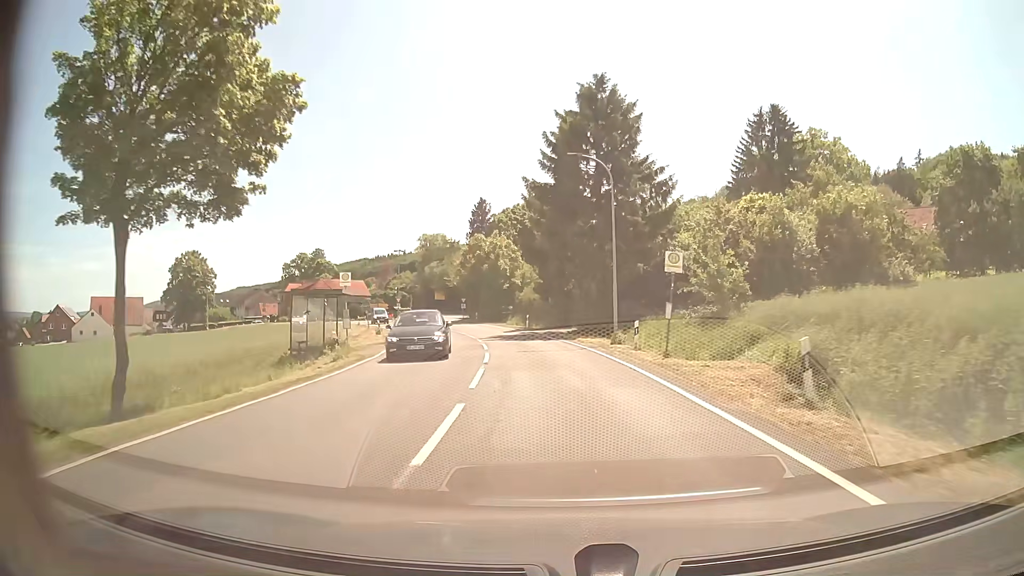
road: tertiary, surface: asphalt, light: Day
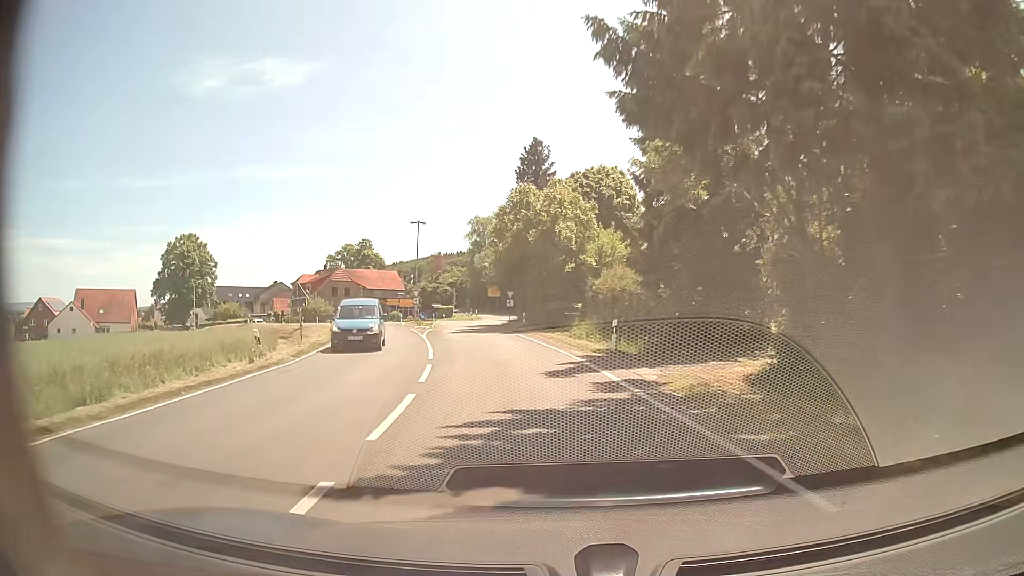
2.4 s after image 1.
(-1.6, +28.6) m; -6°
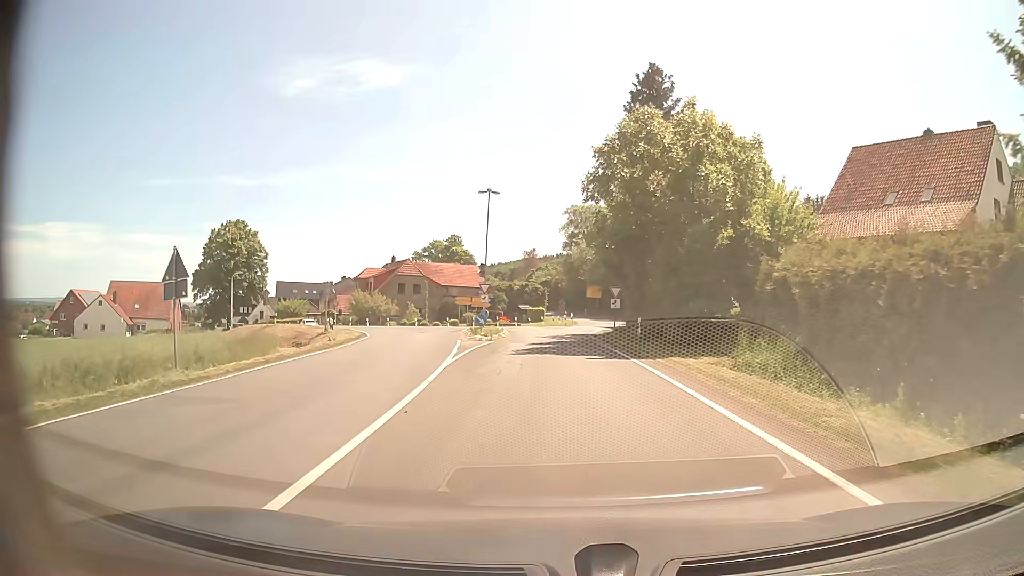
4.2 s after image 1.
(-1.3, +17.1) m; -9°
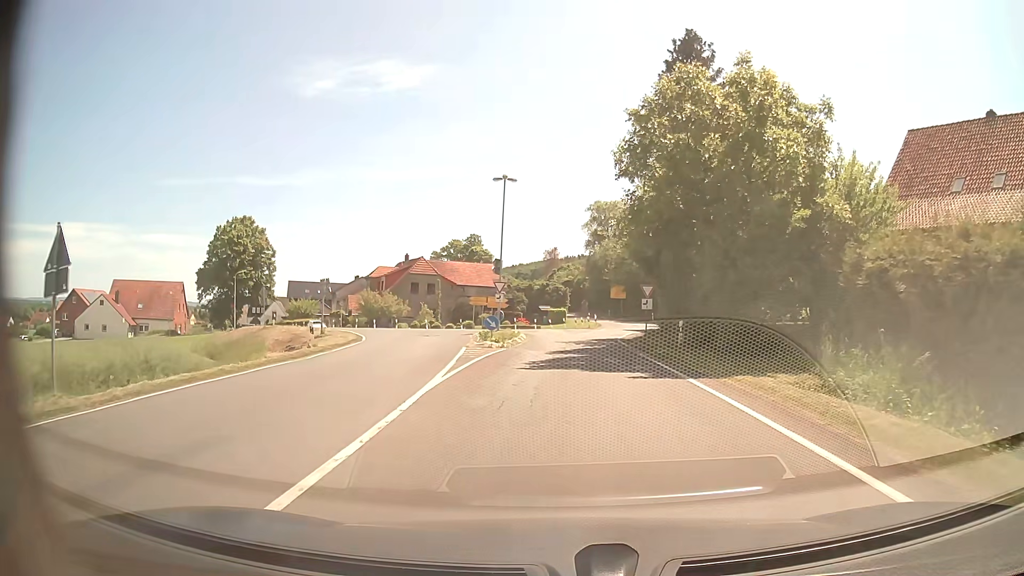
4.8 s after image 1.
(-0.1, +4.9) m; -1°
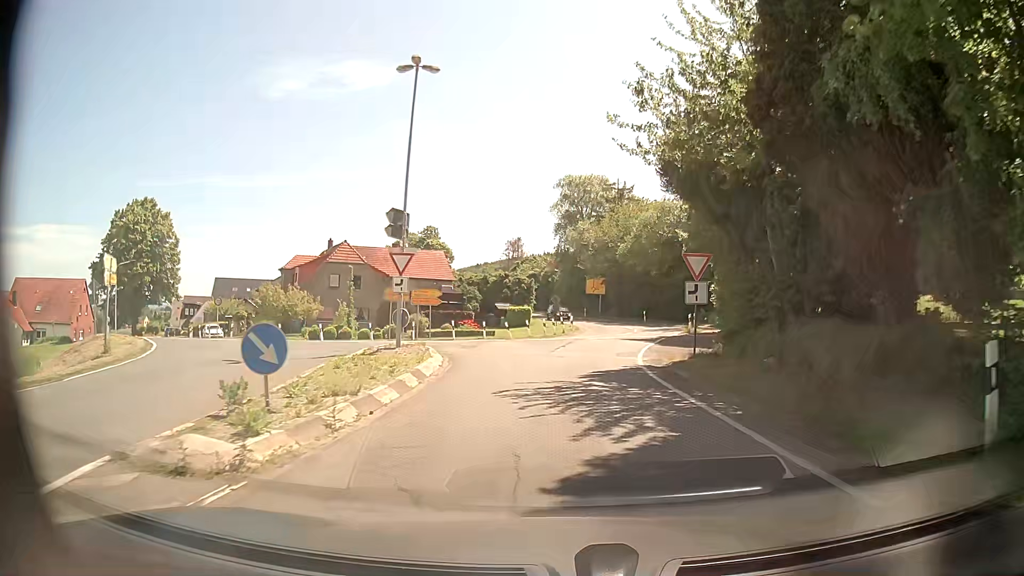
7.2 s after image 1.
(0.0, +19.7) m; +1°
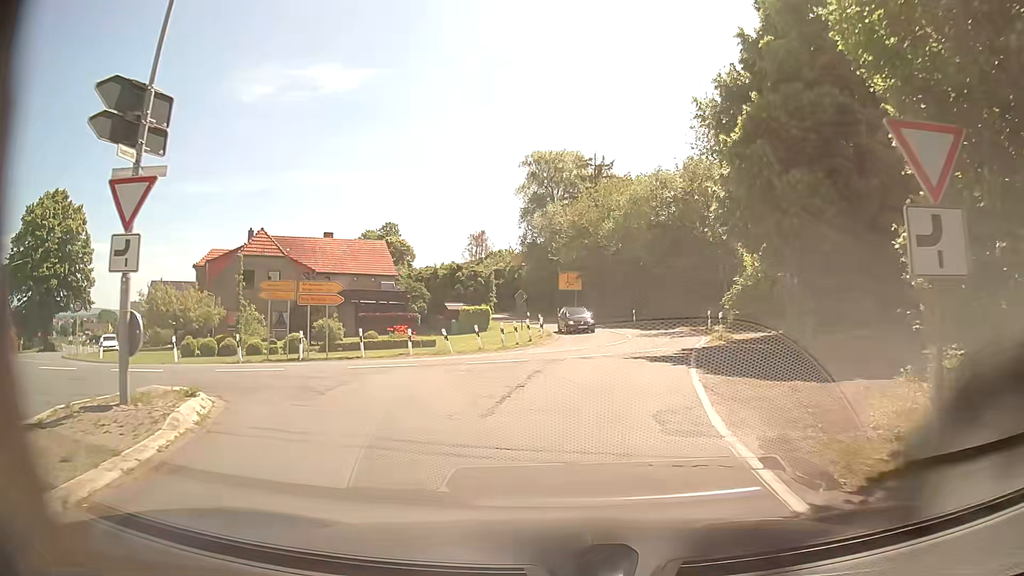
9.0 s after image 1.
(+0.4, +13.0) m; +4°
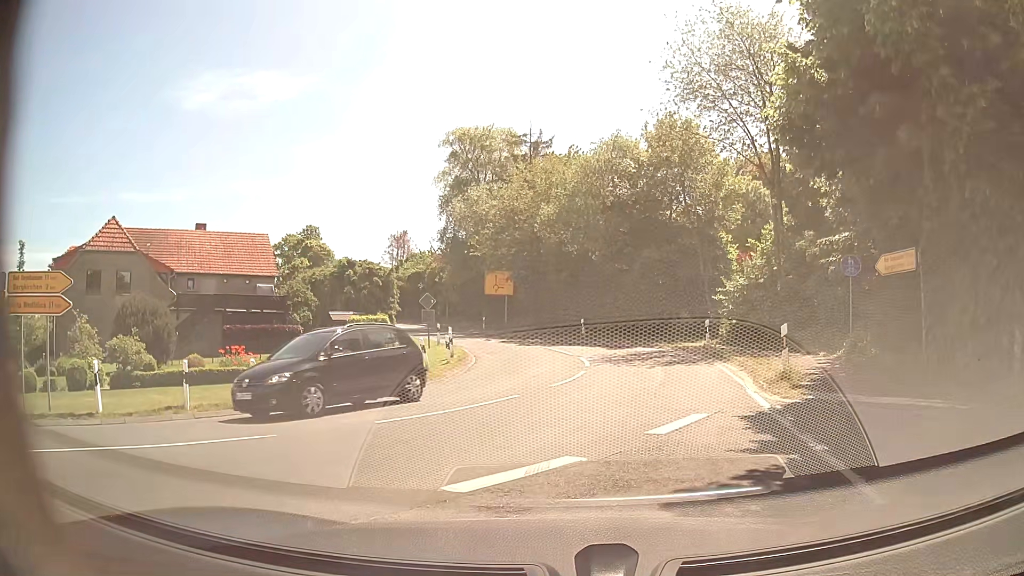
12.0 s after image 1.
(+0.4, +12.5) m; +4°
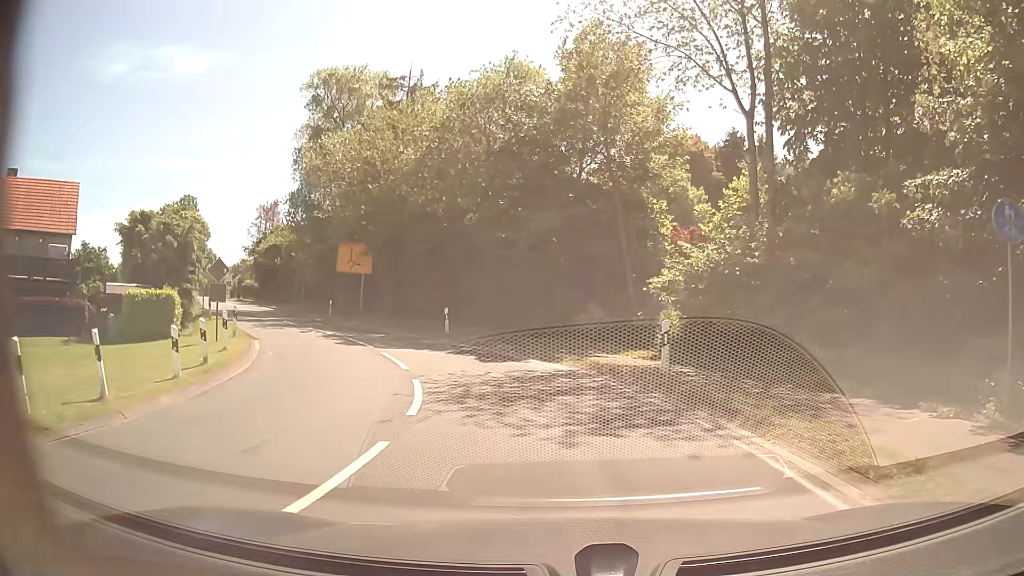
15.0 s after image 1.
(+1.2, +11.7) m; +10°
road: secondary
(0, +10) (-3, +20) (-8, +28) (-14, +37) (-19, +45) (-25, +53) (-30, +62) (-36, +70) (-41, +78) (-47, +87) m
